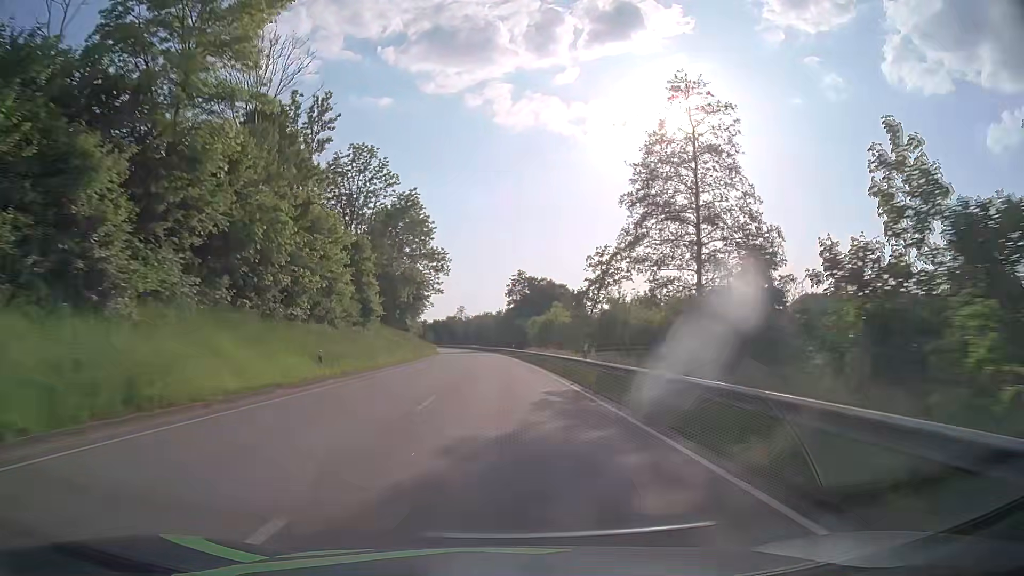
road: primary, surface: asphalt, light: Day
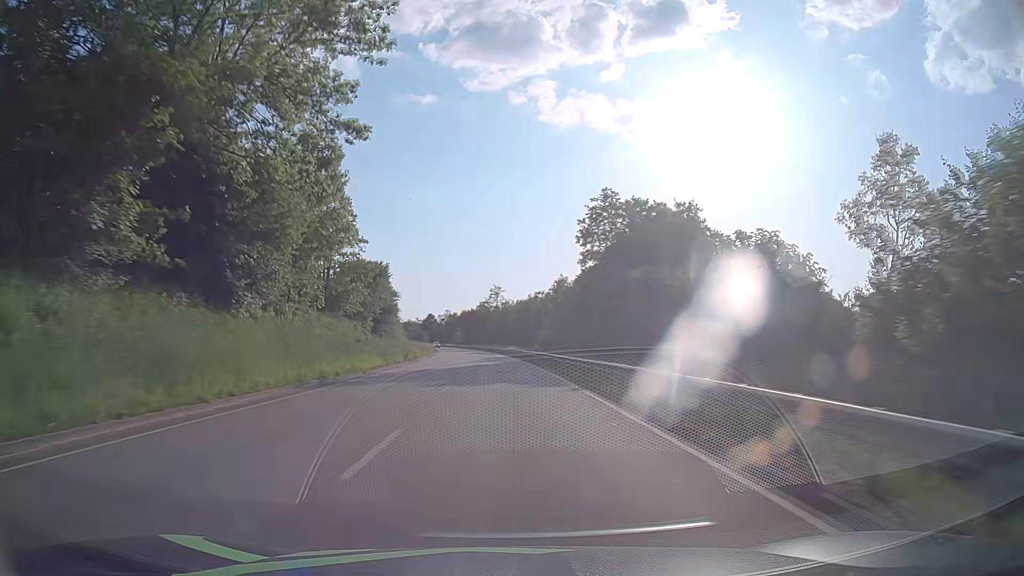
(-2.4, +79.1) m; -4°
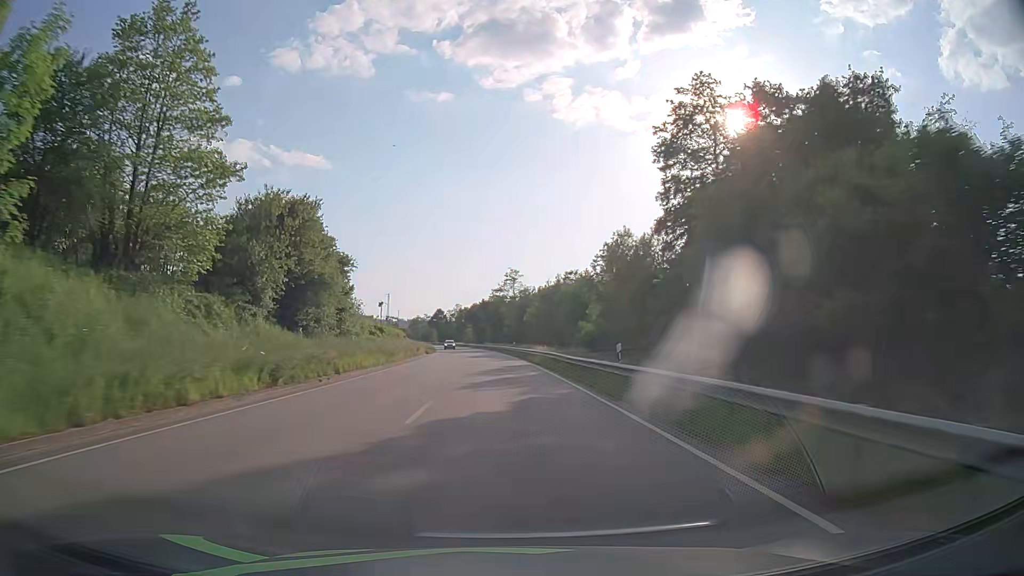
(-0.4, +31.6) m; -2°
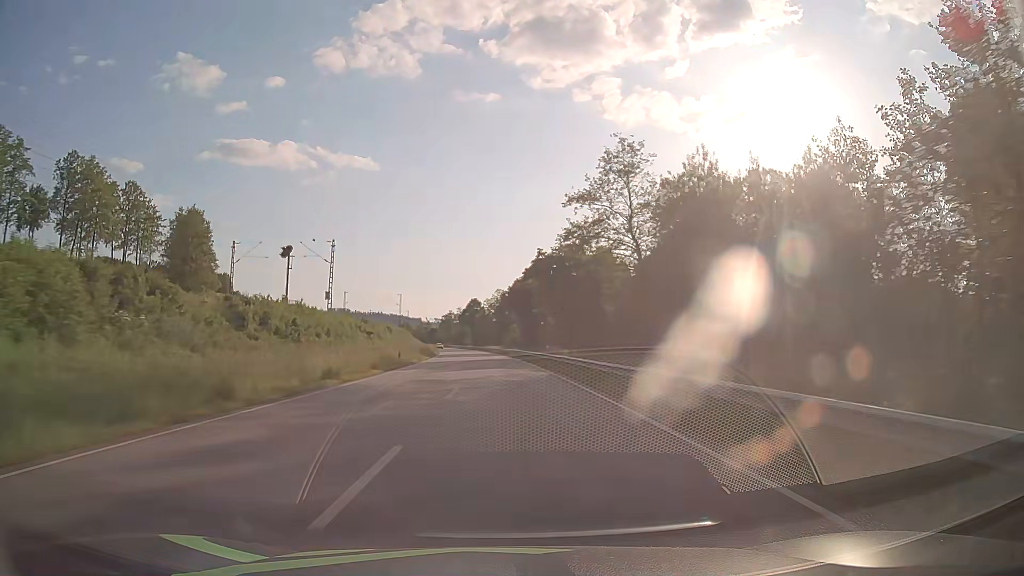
(-2.7, +78.9) m; -4°
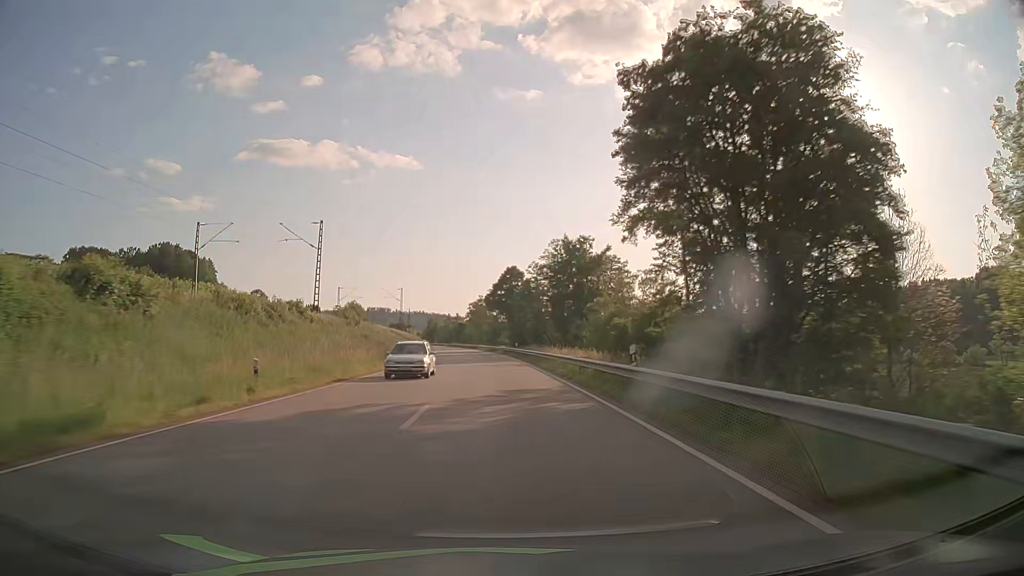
(-2.4, +78.9) m; -4°
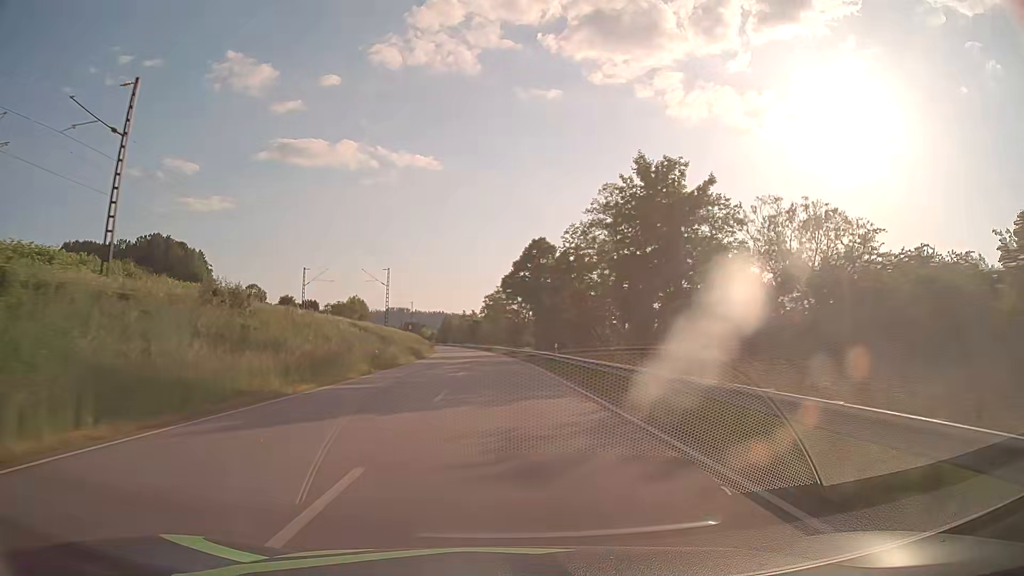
(-0.6, +31.6) m; -2°
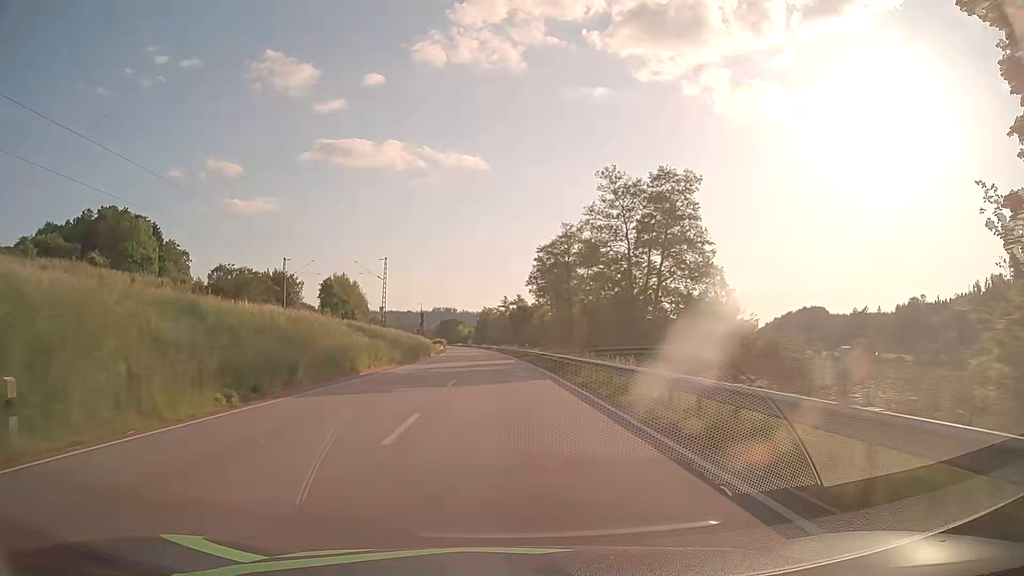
(-3.1, +78.9) m; -4°
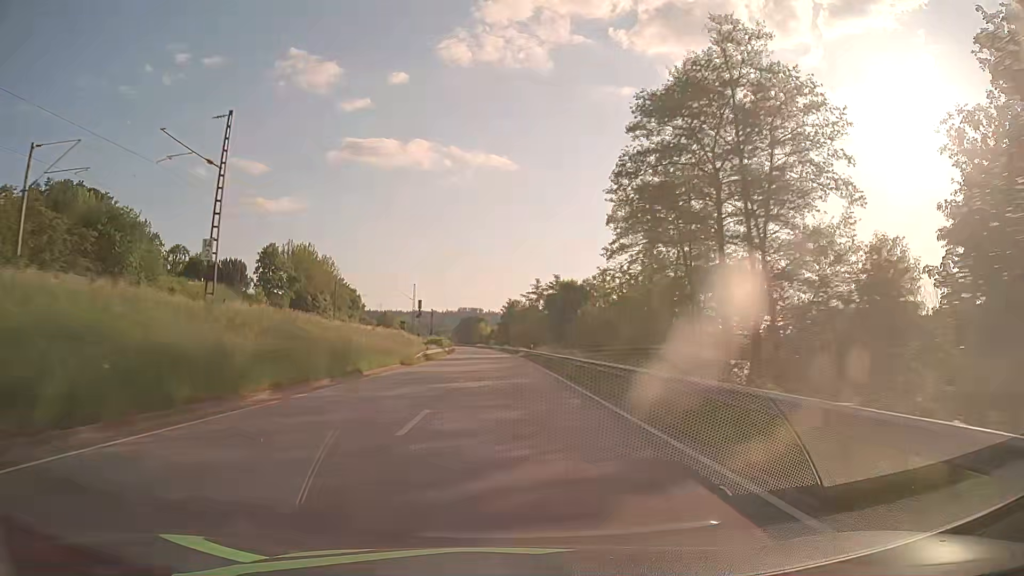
(-1.0, +47.4) m; -2°
(0, +10) (0, +20) (0, +30) (-1, +40) (-1, +50) (-1, +60) (-1, +70) (-2, +80) (-2, +90) (-3, +100) m
